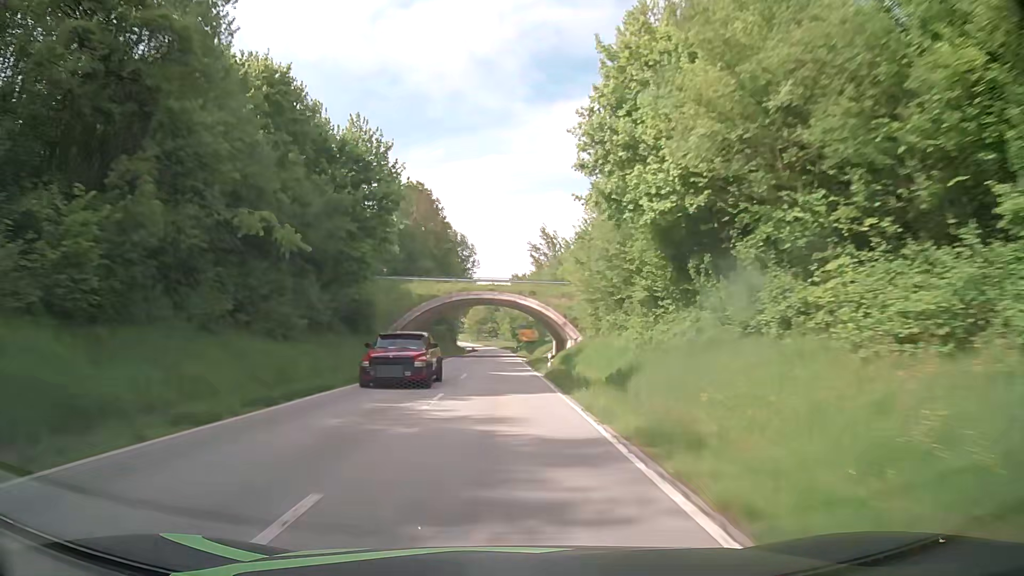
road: secondary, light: Day
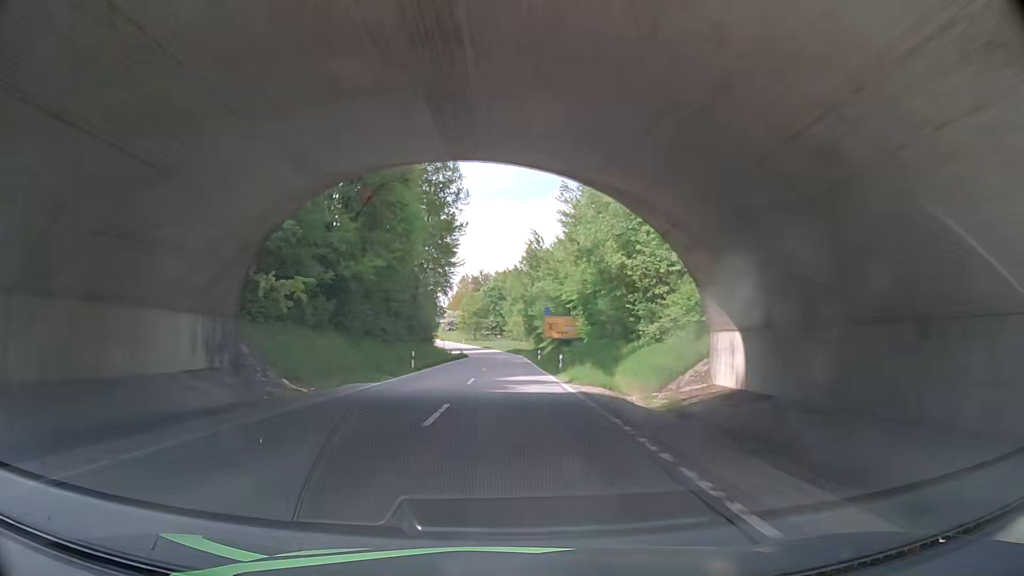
(-0.7, +64.2) m; 0°
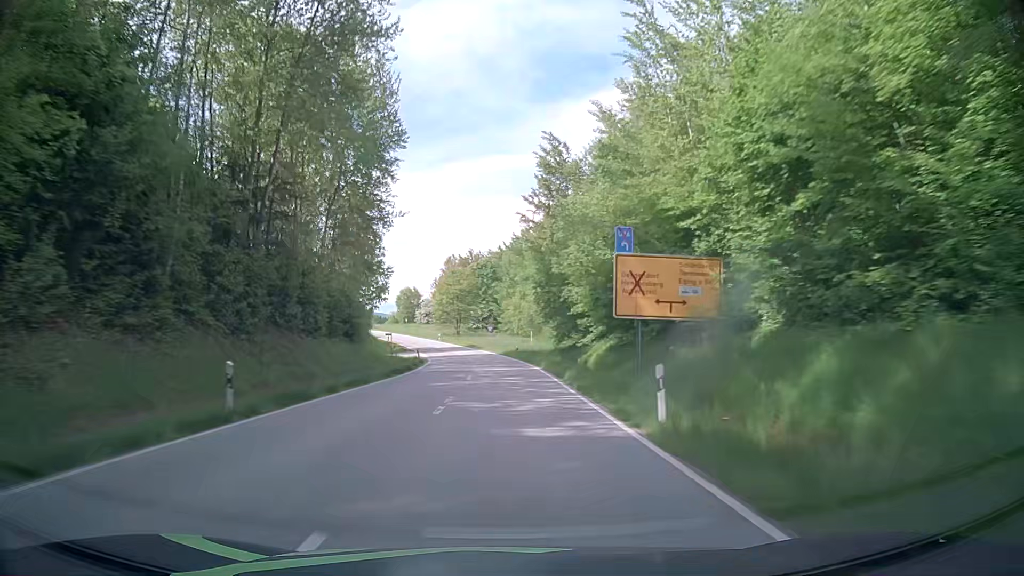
(-0.4, +46.8) m; 0°
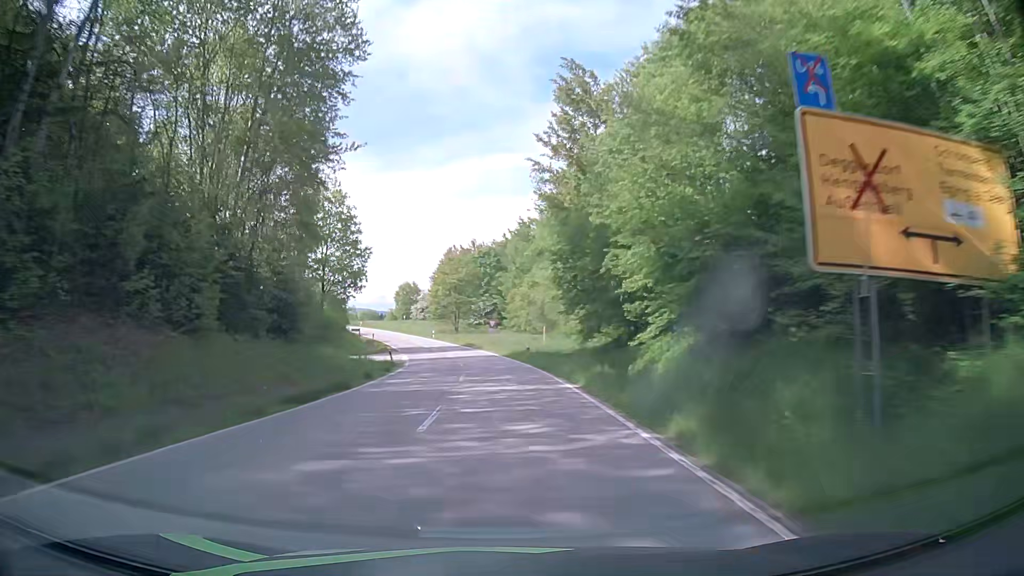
(0.0, +15.0) m; 0°
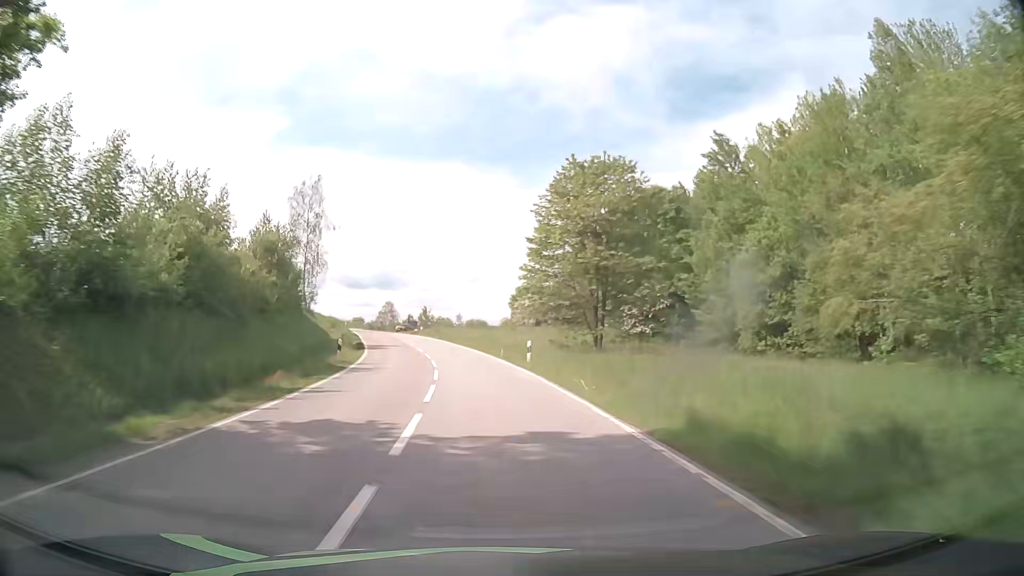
(-4.4, +56.6) m; -11°
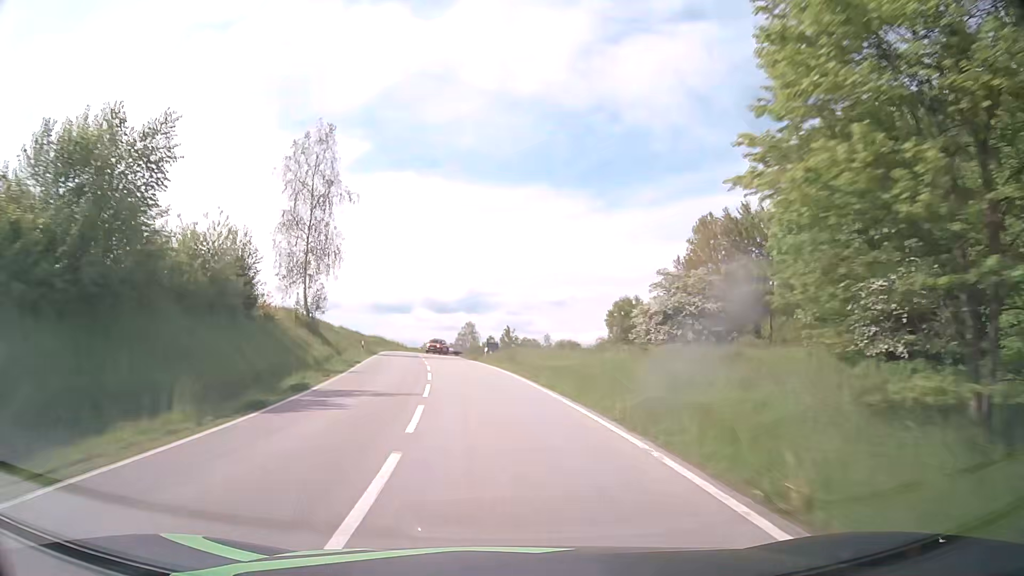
(-1.9, +27.1) m; -8°
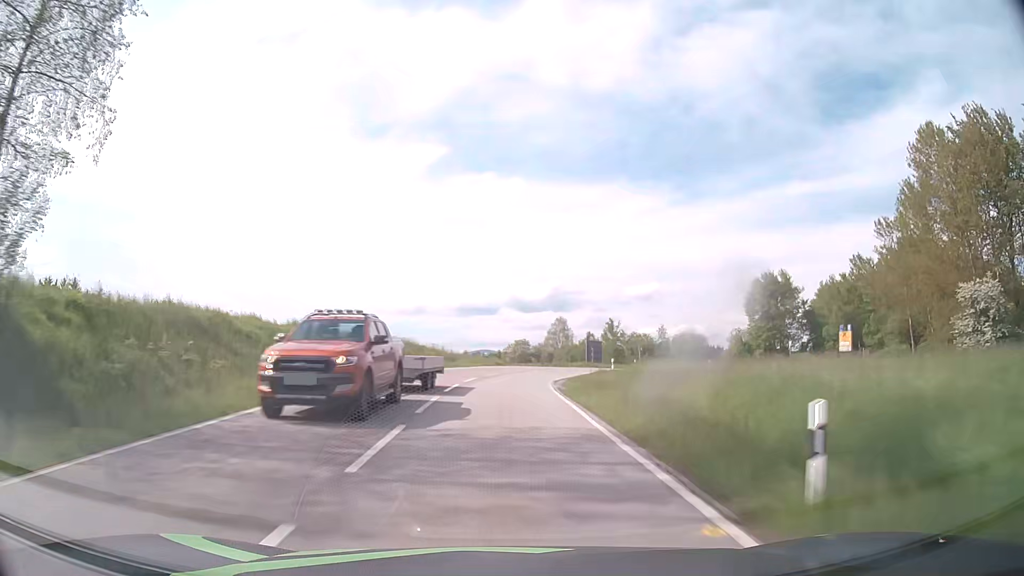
(-3.1, +38.5) m; -8°
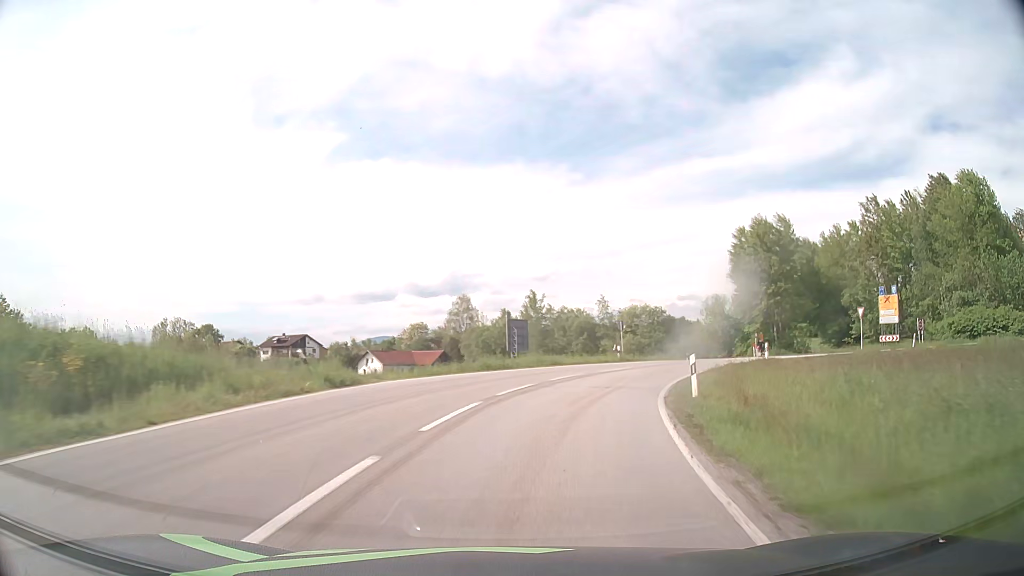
(+0.8, +32.3) m; +8°
(+1, +10) (+3, +20) (+7, +29) (+12, +37) (+20, +44) (+30, +46) (+38, +41) (+44, +33) (+48, +24) (+53, +15) m
